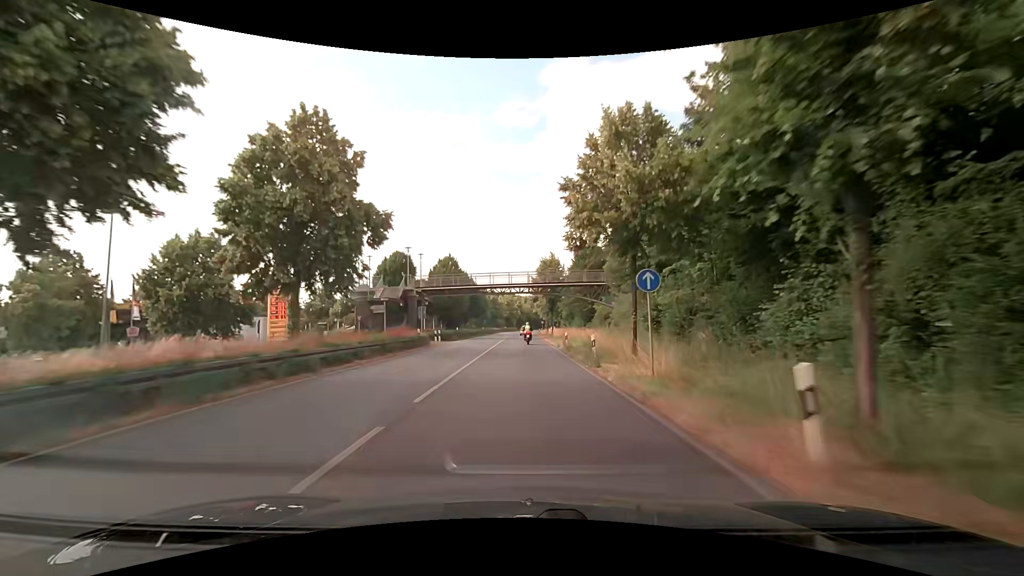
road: primary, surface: asphalt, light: Day
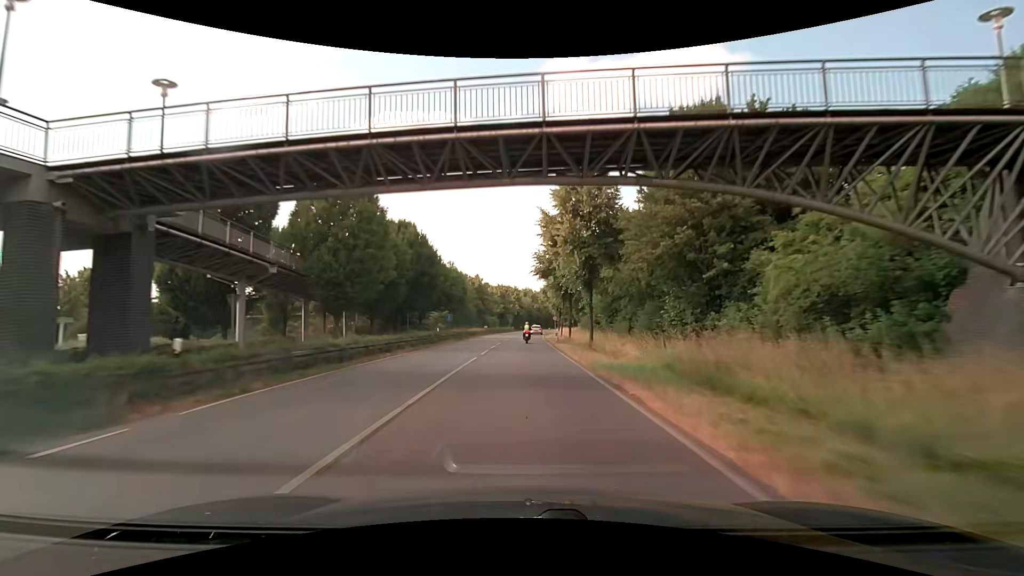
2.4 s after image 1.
(-0.4, +42.3) m; 0°
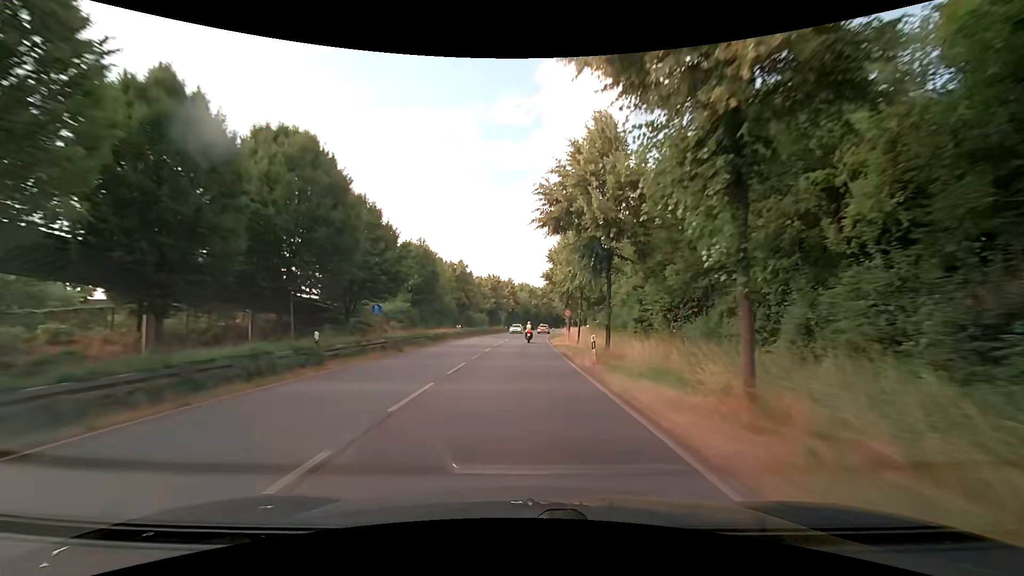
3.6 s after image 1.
(-0.1, +22.0) m; 0°
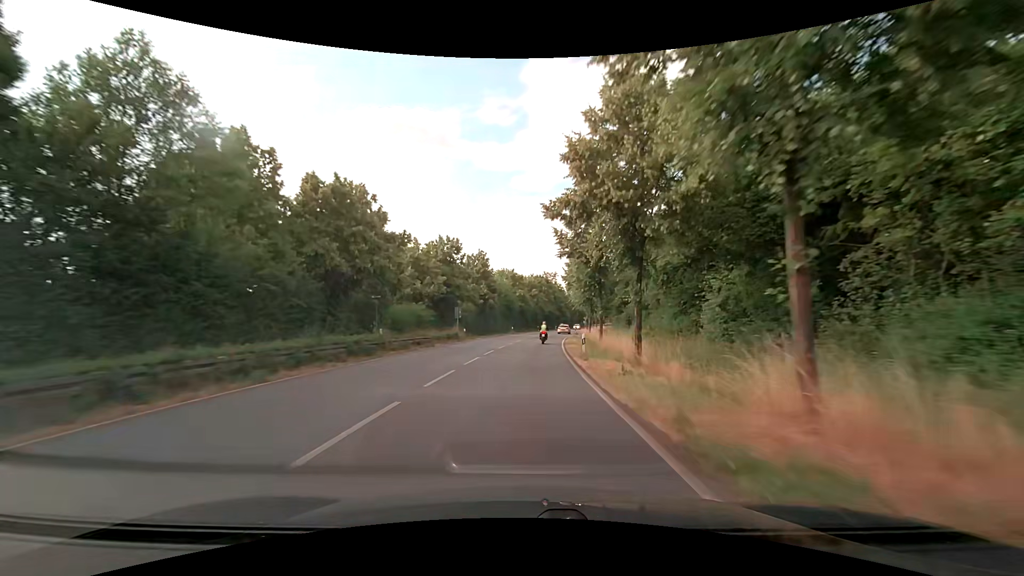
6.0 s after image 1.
(+0.6, +45.2) m; +2°
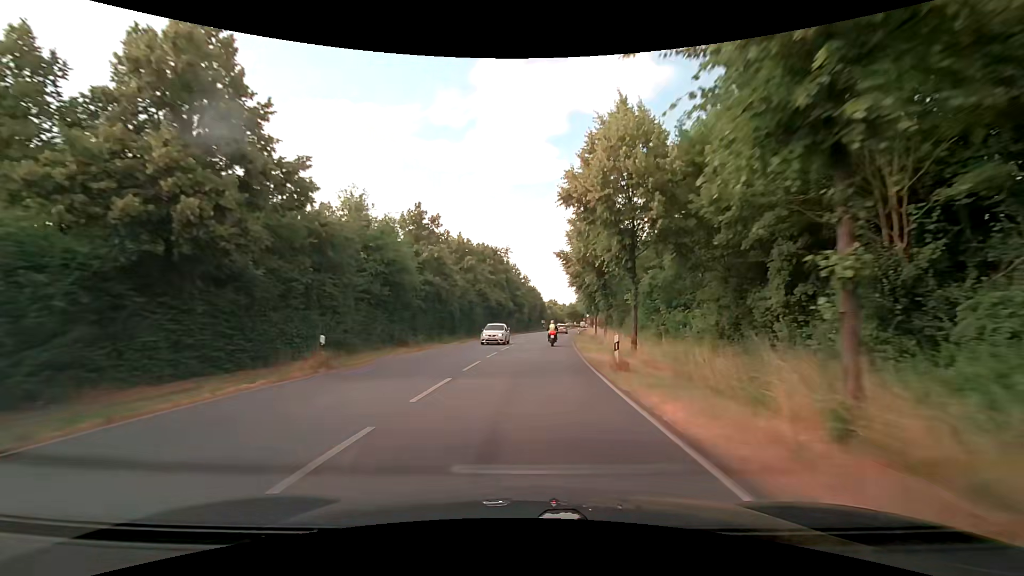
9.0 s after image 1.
(+2.7, +56.2) m; +6°
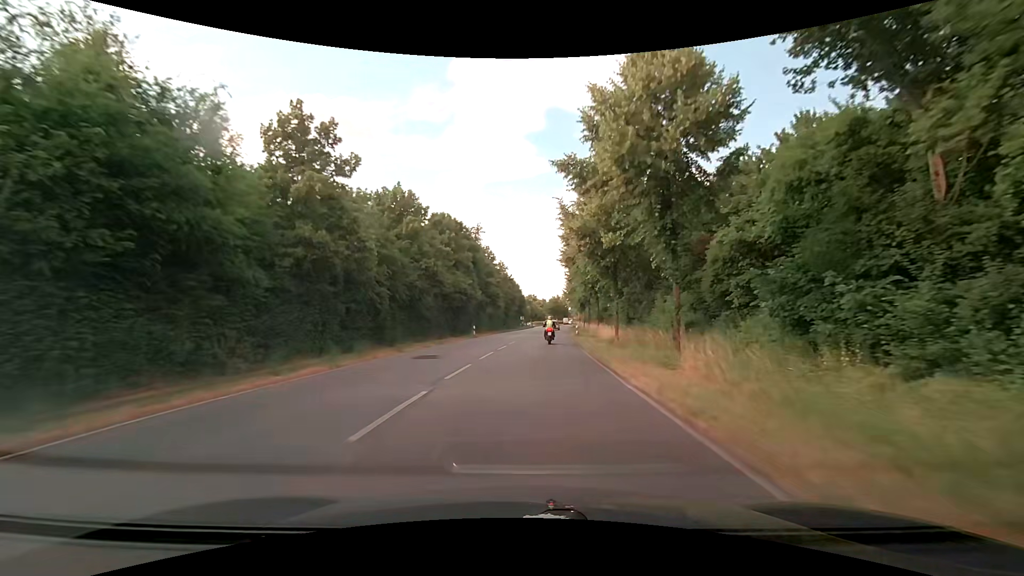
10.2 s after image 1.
(+0.2, +21.0) m; +2°
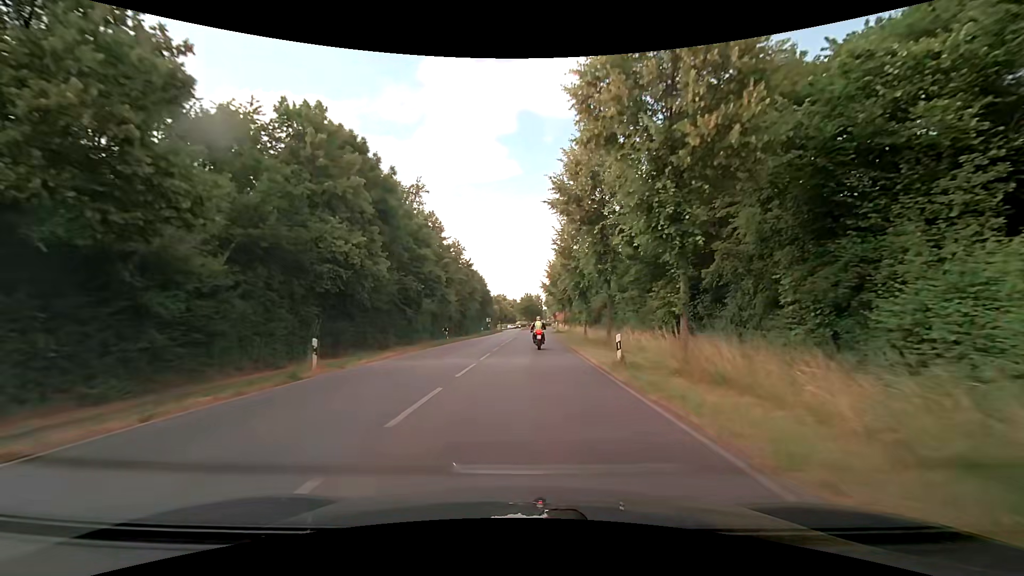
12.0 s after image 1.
(+0.7, +28.9) m; +3°
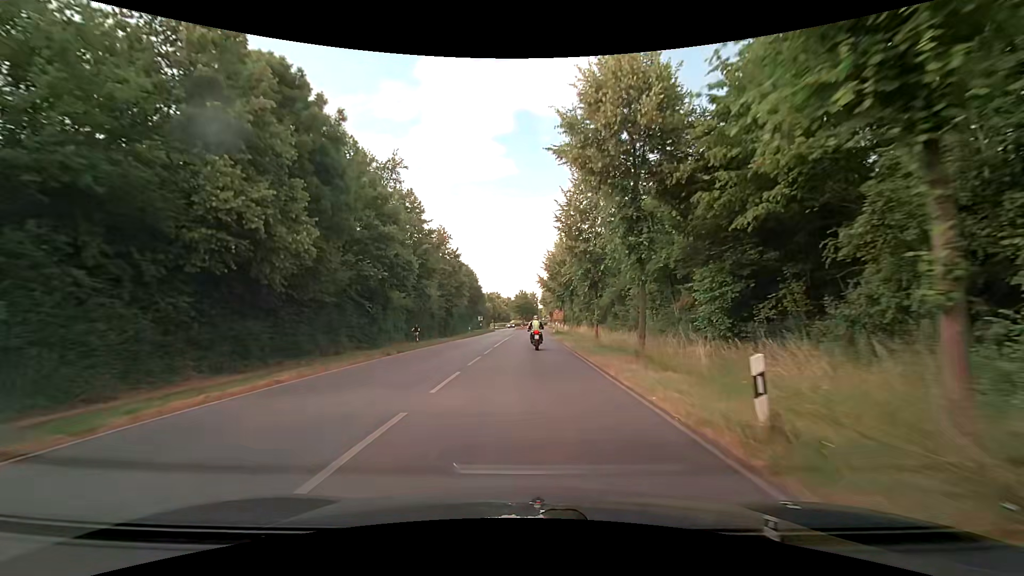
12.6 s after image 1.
(0.0, +9.0) m; 0°
(0, +10) (0, +20) (0, +30) (+1, +40) (+1, +50) (+1, +60) (+1, +70) (+2, +80) (+2, +90) (+2, +100) m
